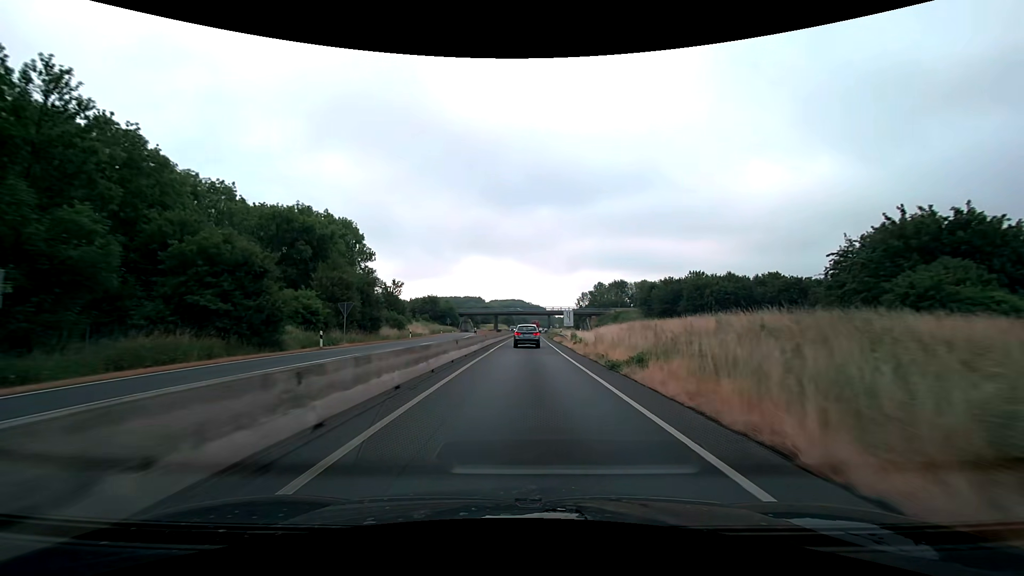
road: trunk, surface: asphalt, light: Day
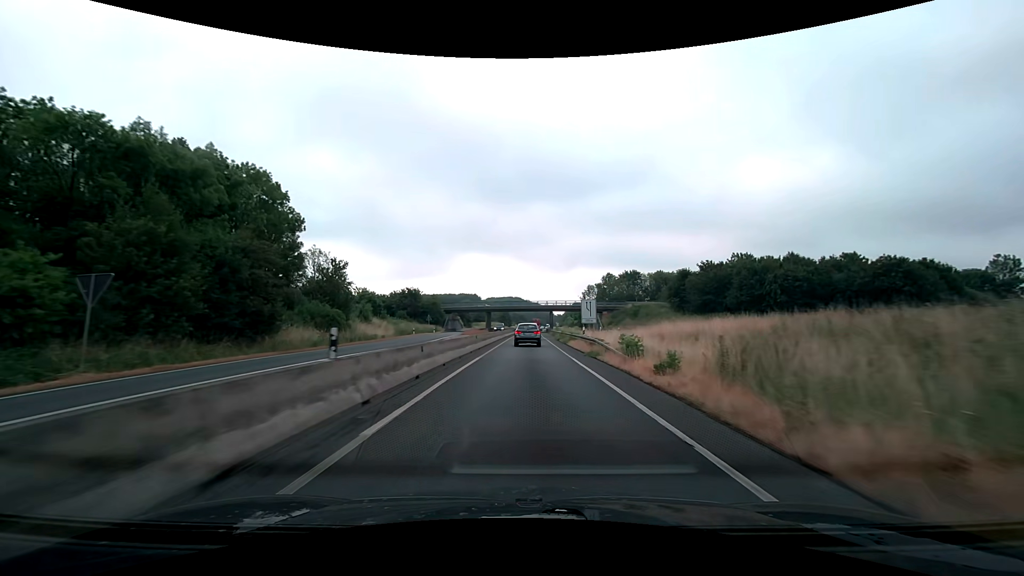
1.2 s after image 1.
(+0.1, +22.5) m; 0°
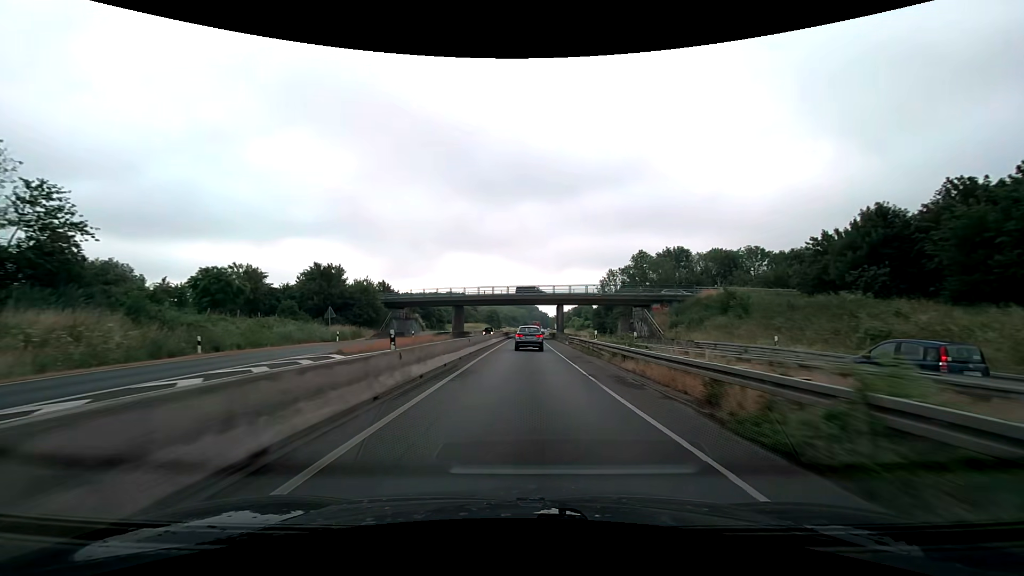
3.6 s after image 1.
(+0.3, +47.8) m; +1°
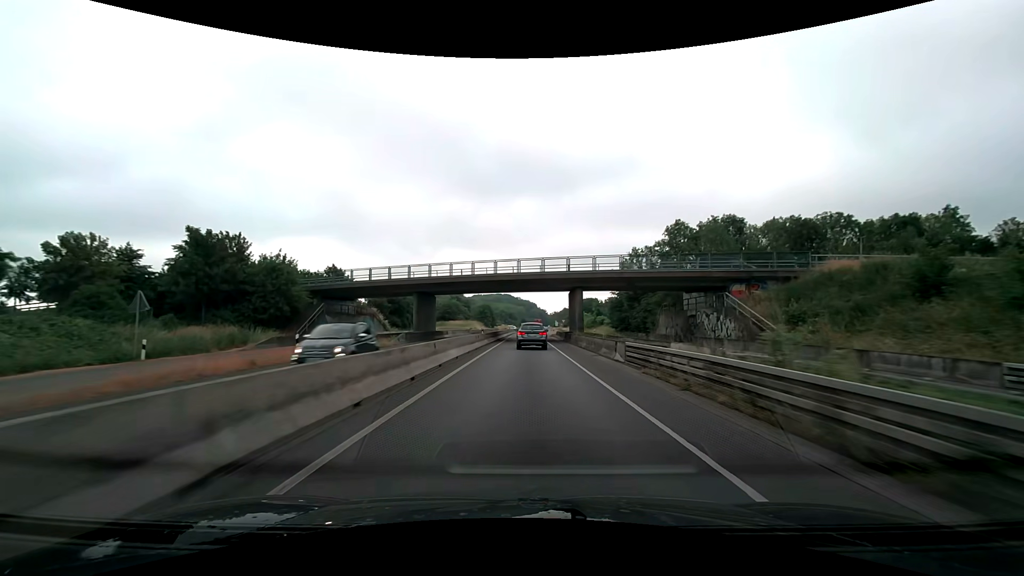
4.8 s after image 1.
(+0.1, +25.2) m; 0°
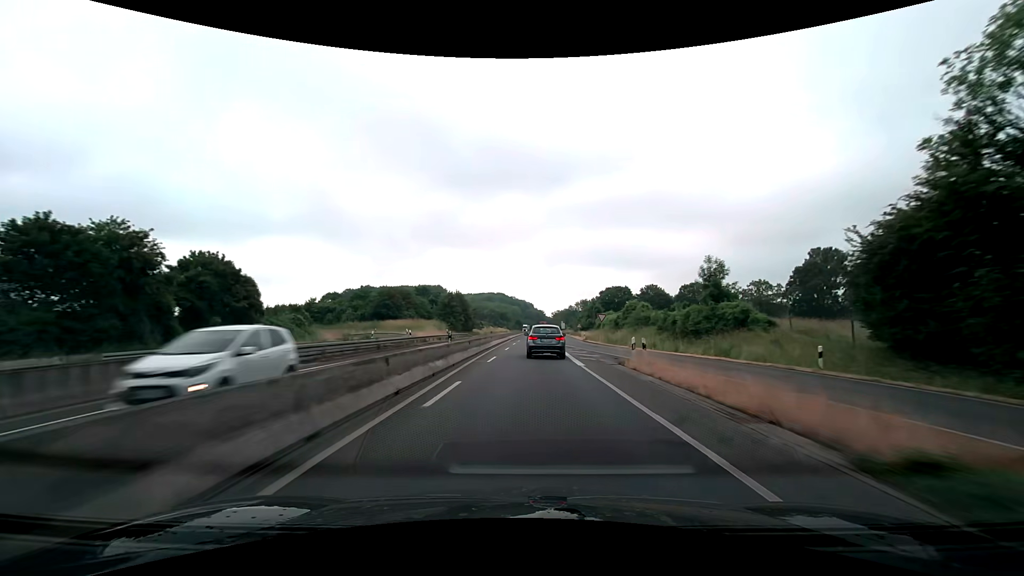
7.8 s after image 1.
(+0.1, +66.9) m; 0°
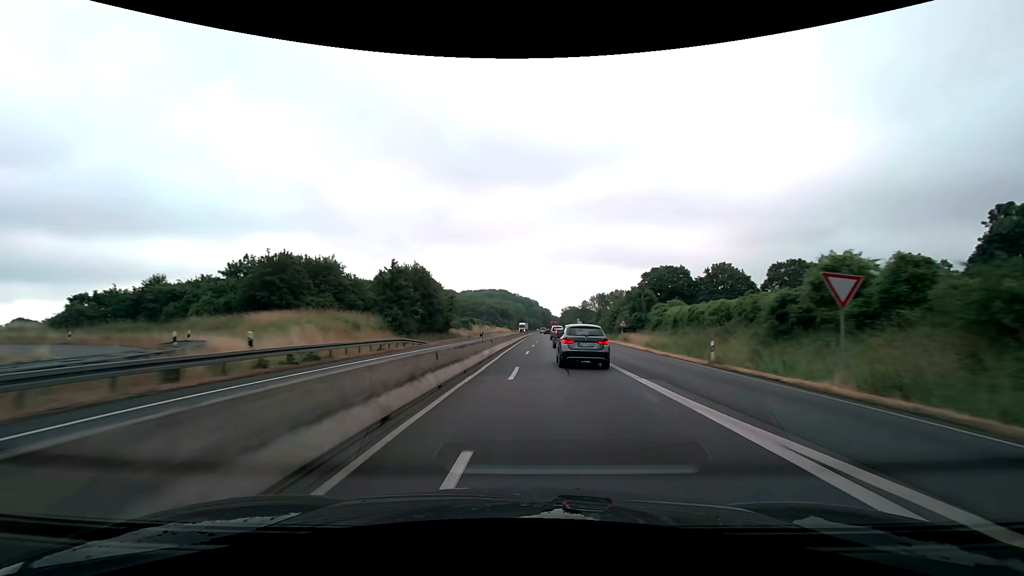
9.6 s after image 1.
(+0.3, +43.6) m; 0°
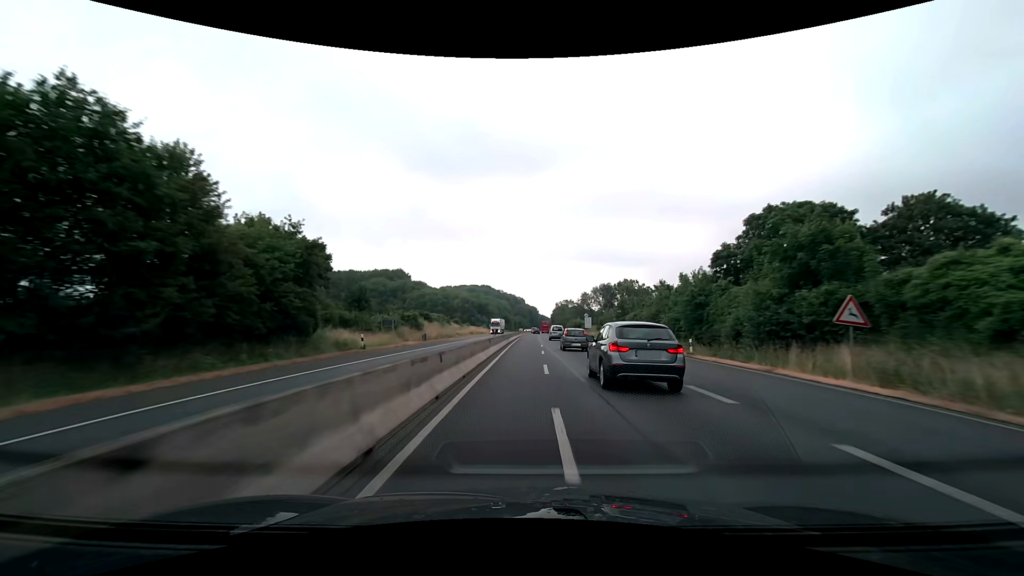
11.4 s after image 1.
(+0.6, +46.5) m; +2°
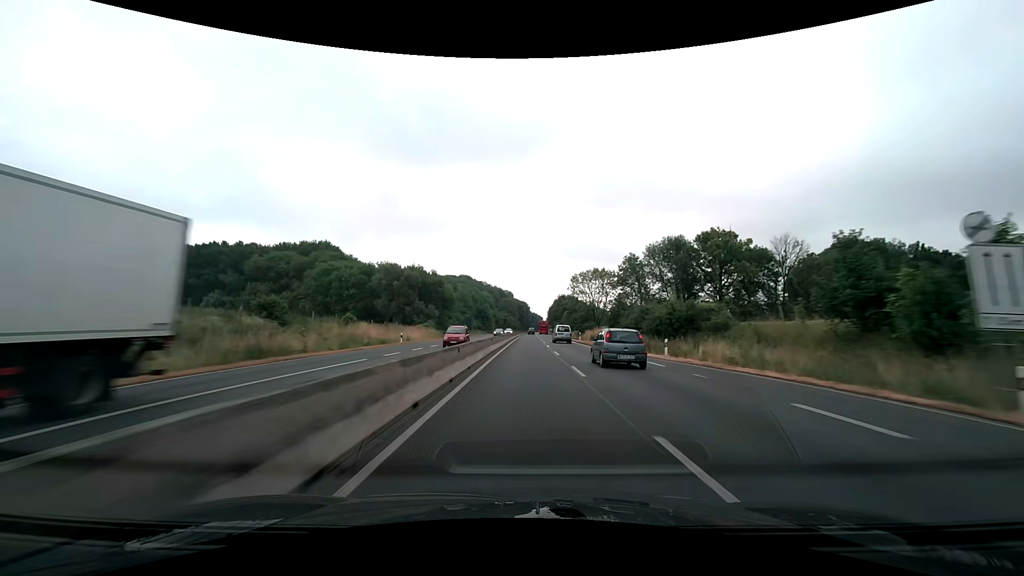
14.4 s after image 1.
(+1.1, +86.0) m; +1°
(0, +10) (0, +20) (0, +30) (0, +40) (0, +50) (+1, +60) (+1, +70) (+1, +80) (+1, +90) (+1, +100) m
